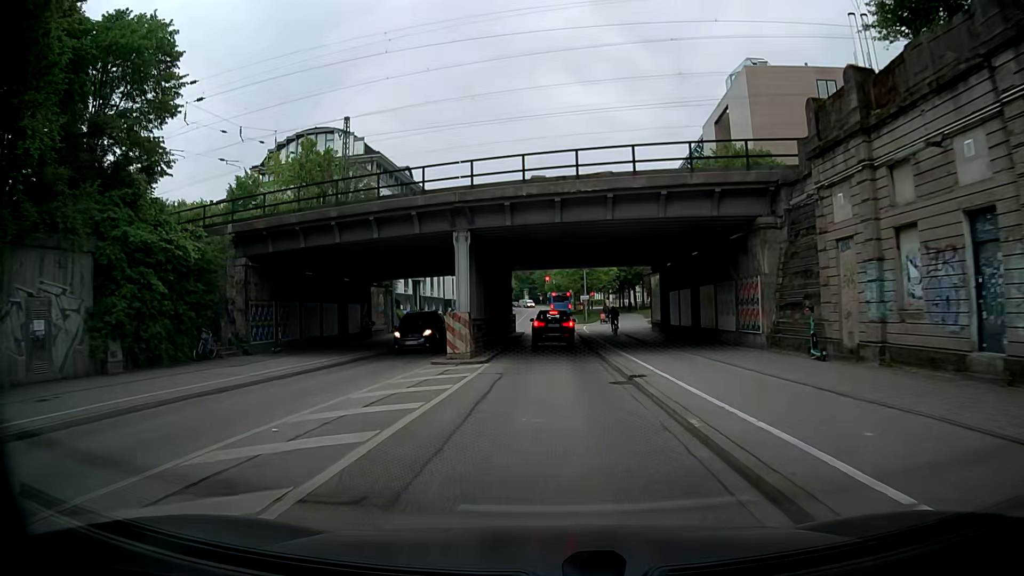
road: tertiary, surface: asphalt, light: Day
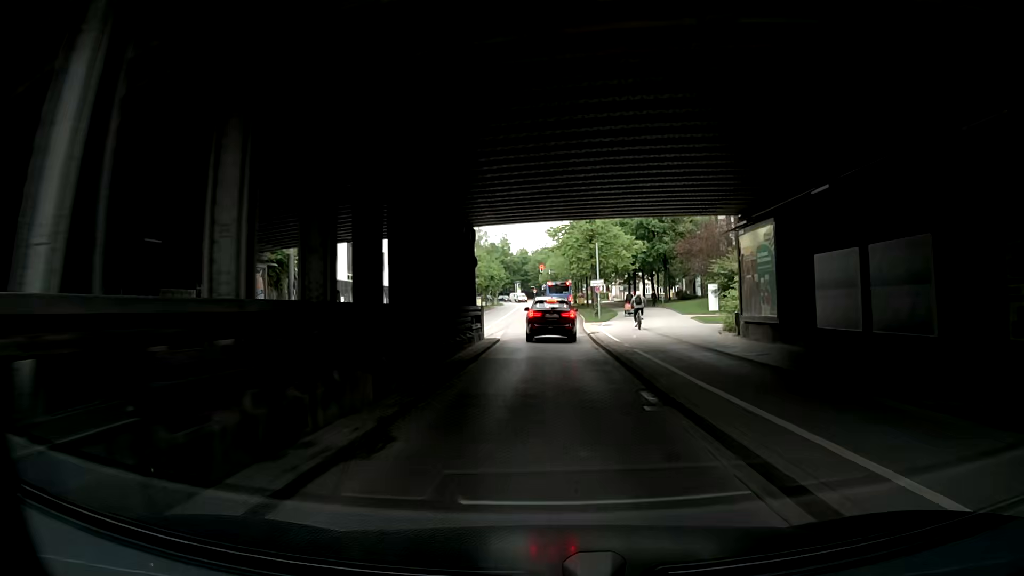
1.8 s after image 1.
(0.0, +20.5) m; -1°
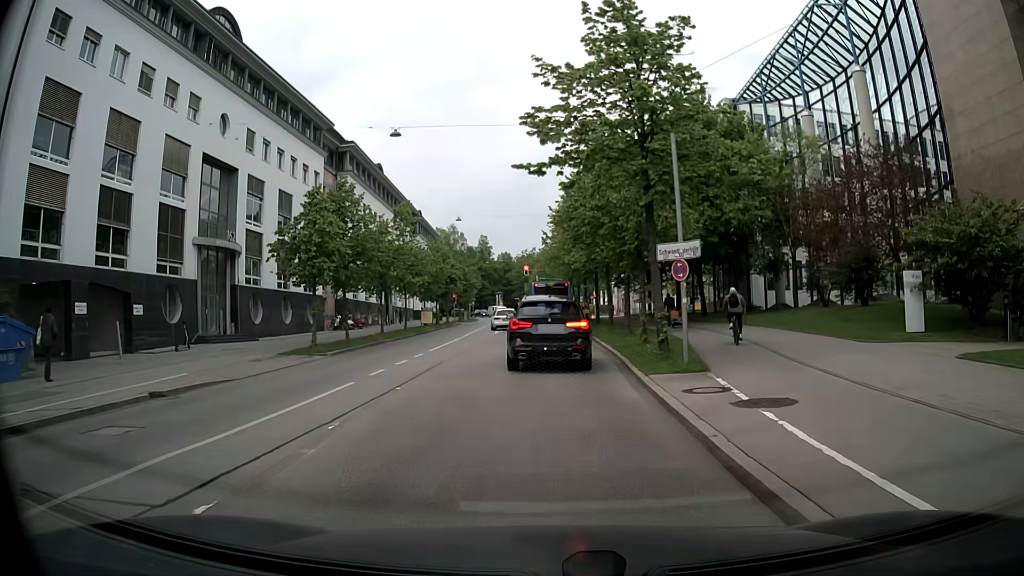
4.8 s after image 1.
(+0.3, +28.1) m; -1°
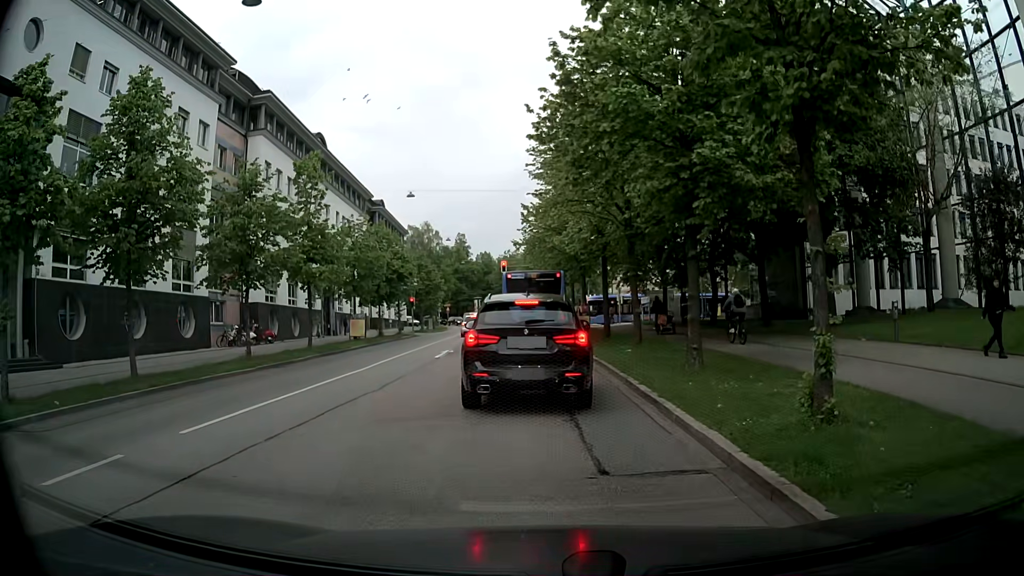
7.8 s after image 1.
(+0.9, +16.2) m; +4°
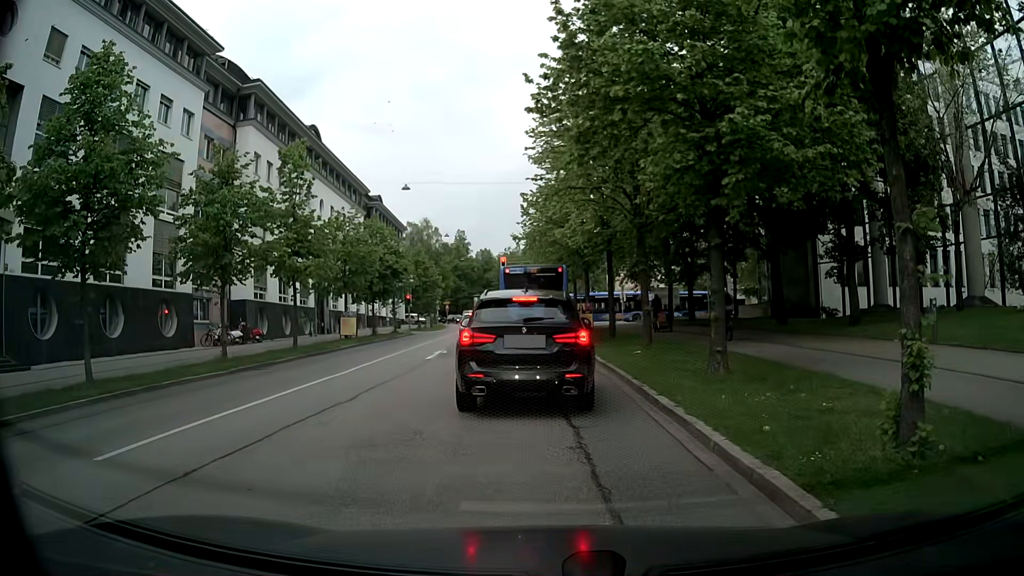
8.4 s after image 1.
(0.0, +1.9) m; -2°
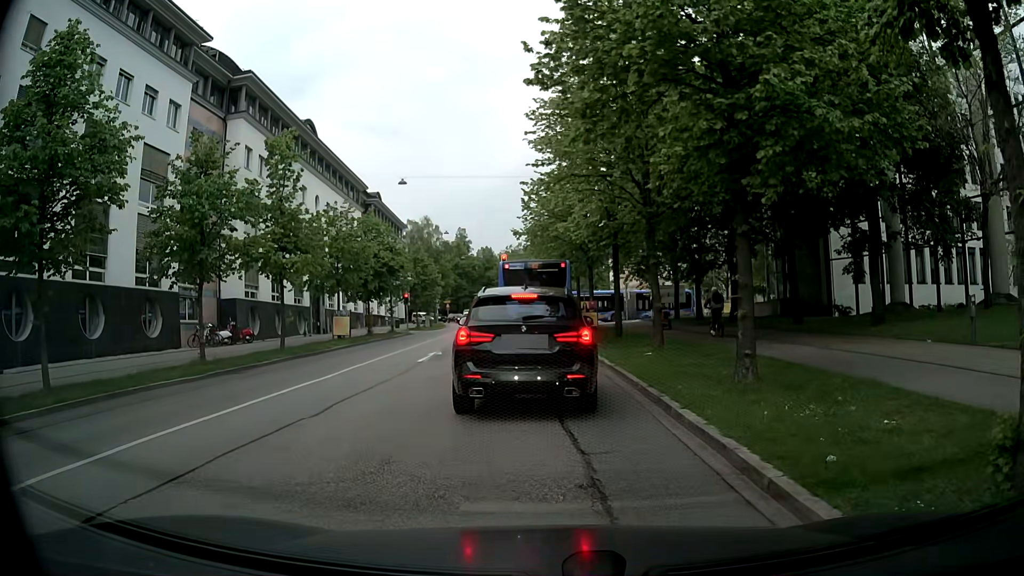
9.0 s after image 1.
(+0.1, +1.6) m; 0°
